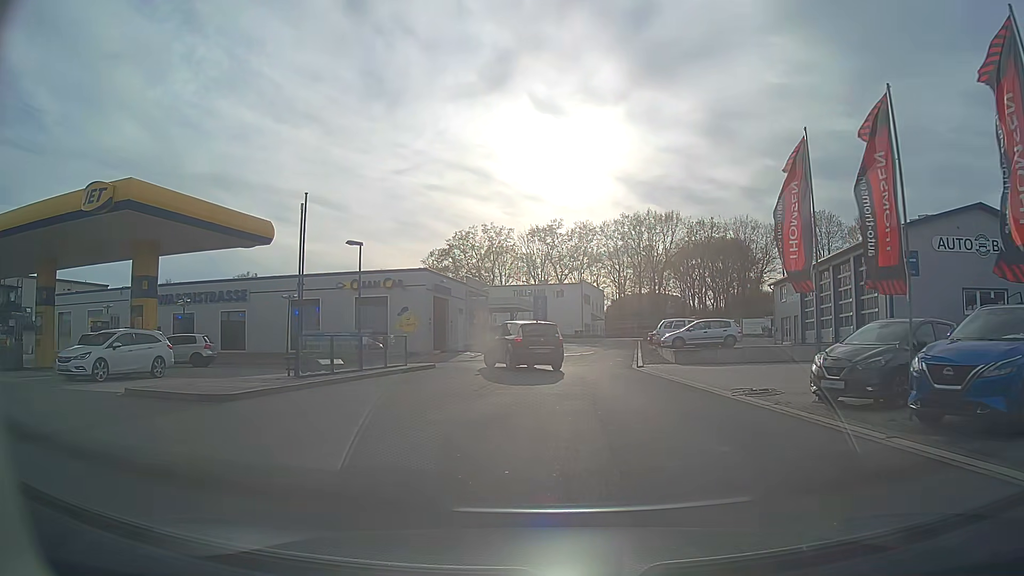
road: service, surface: asphalt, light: Day
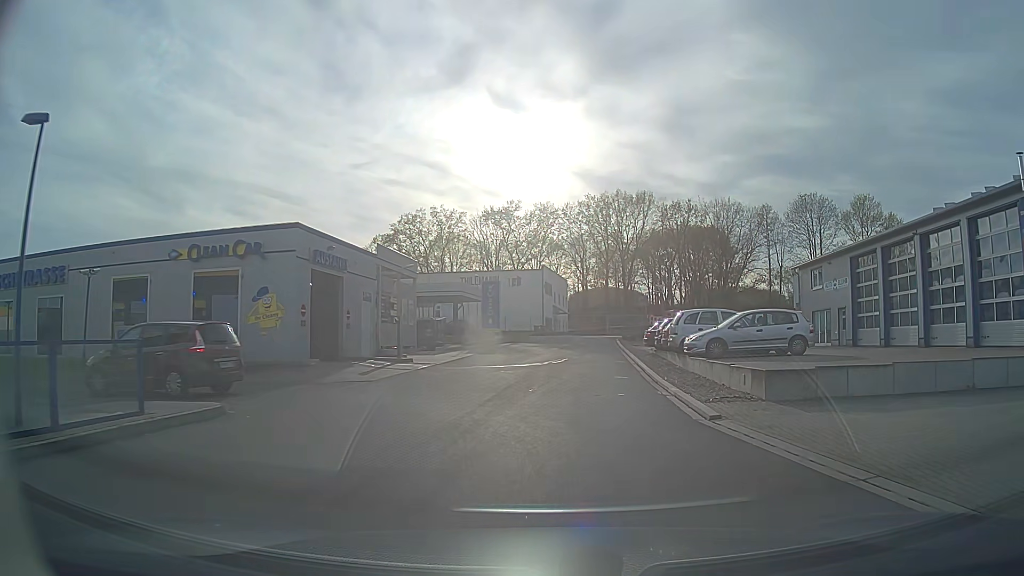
(+0.2, +14.5) m; +3°
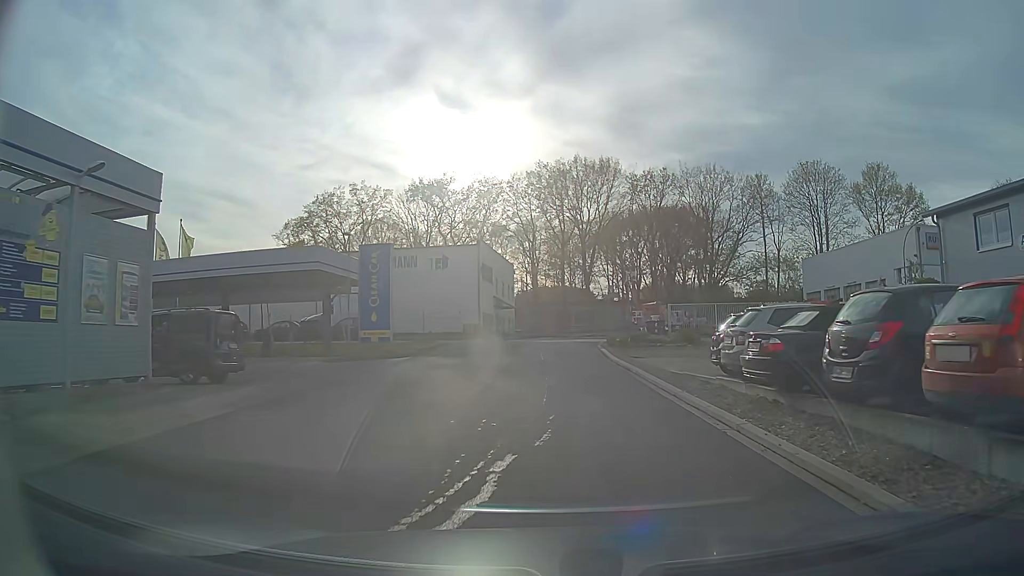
(+0.9, +21.4) m; +5°
